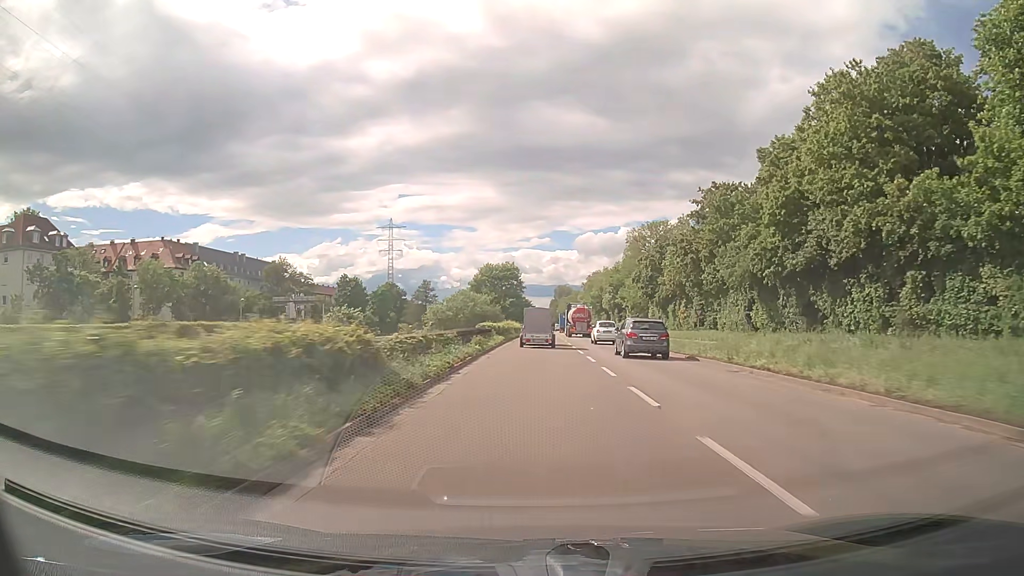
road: trunk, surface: asphalt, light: Day
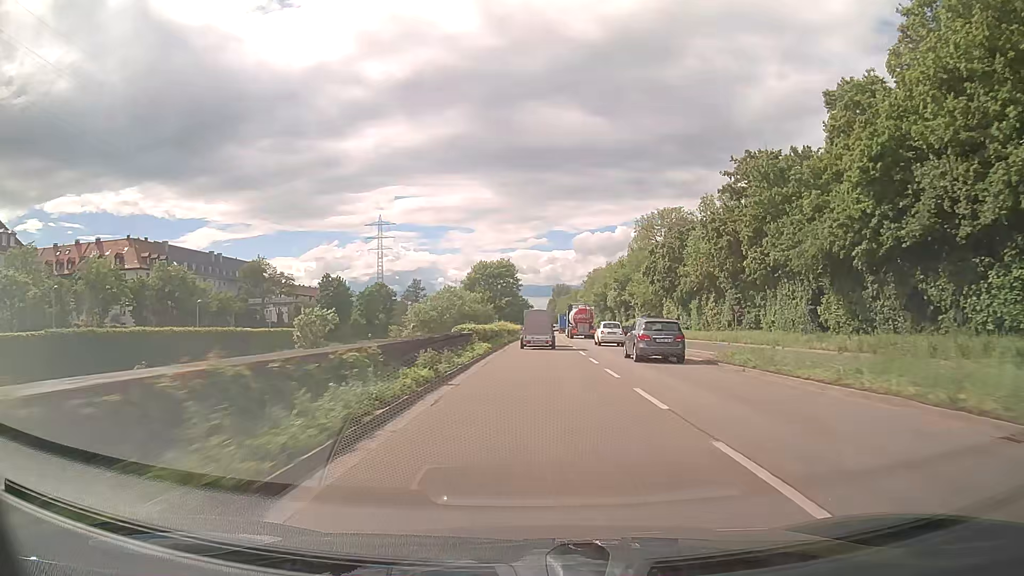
(0.0, +12.5) m; 0°
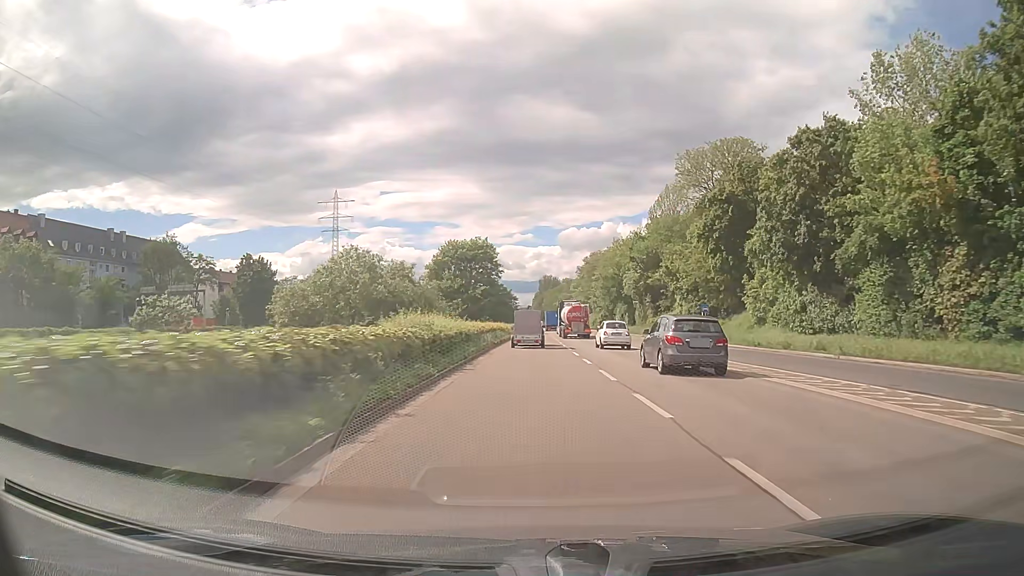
(+0.3, +38.0) m; +1°
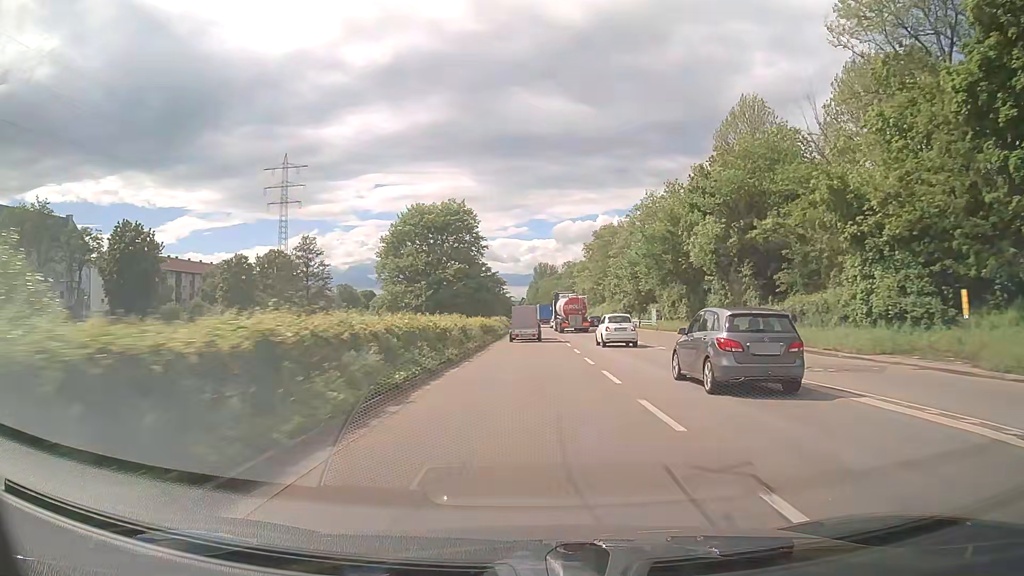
(+0.3, +38.3) m; +1°
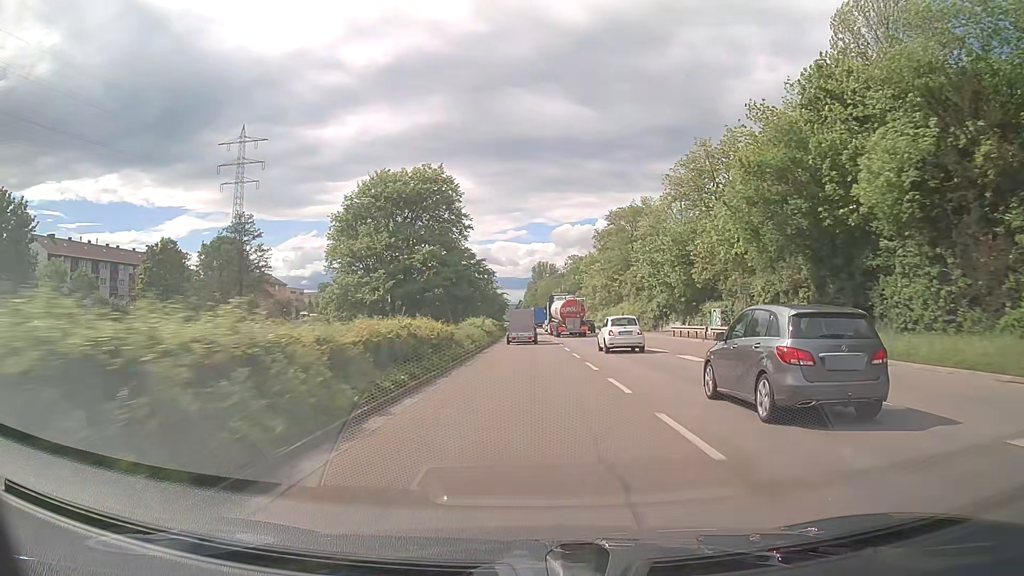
(0.0, +25.7) m; 0°
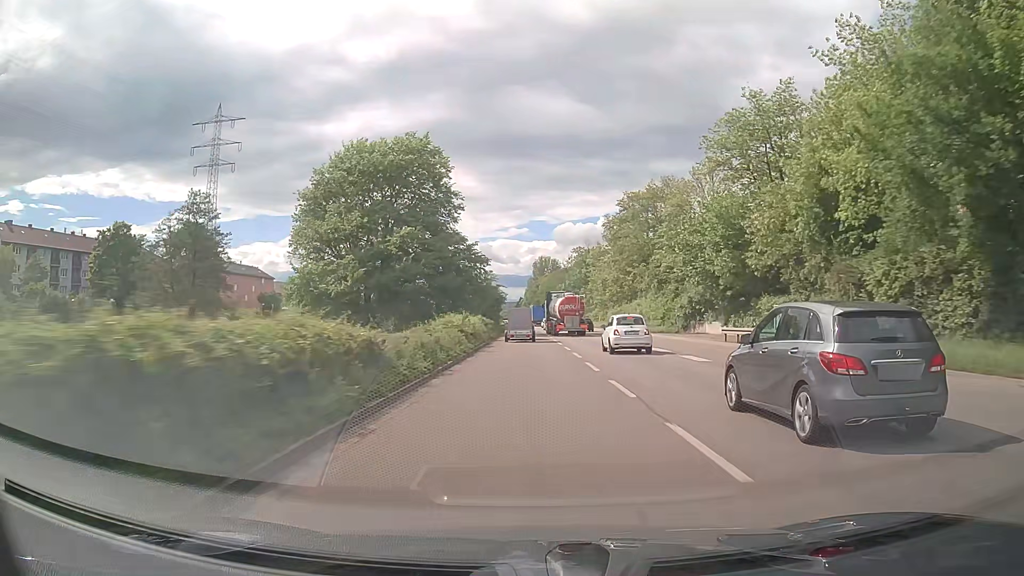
(0.0, +12.8) m; 0°
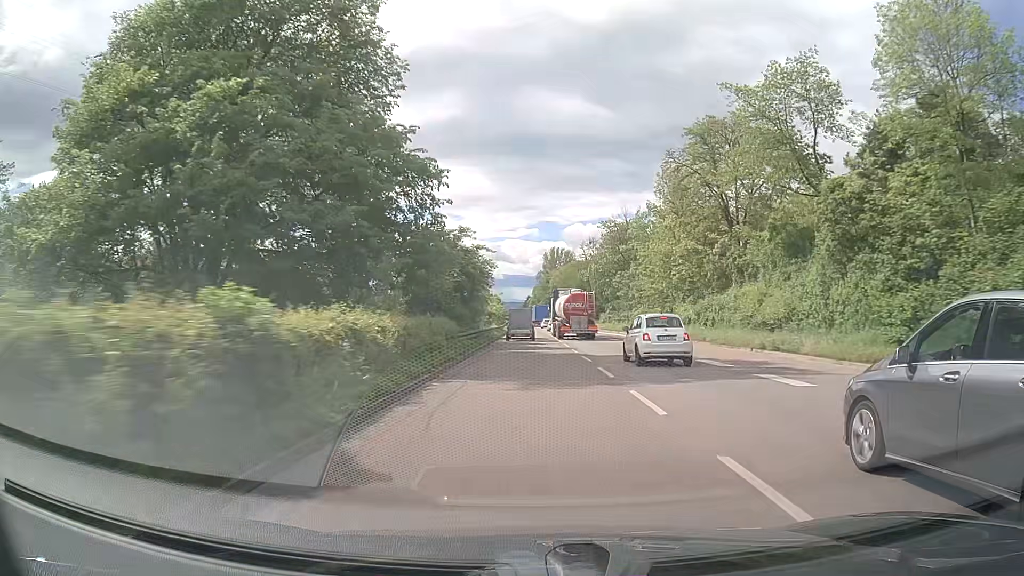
(-0.1, +38.3) m; 0°
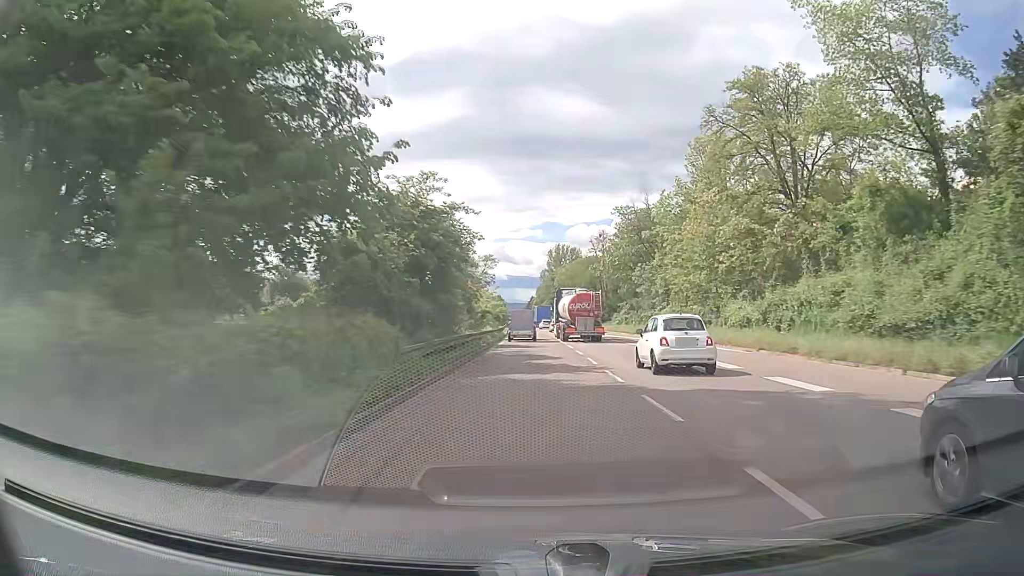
(0.0, +12.6) m; 0°
(0, +10) (0, +20) (0, +30) (0, +40) (0, +50) (0, +60) (-1, +70) (-1, +80) (-1, +90) (-1, +100) m
